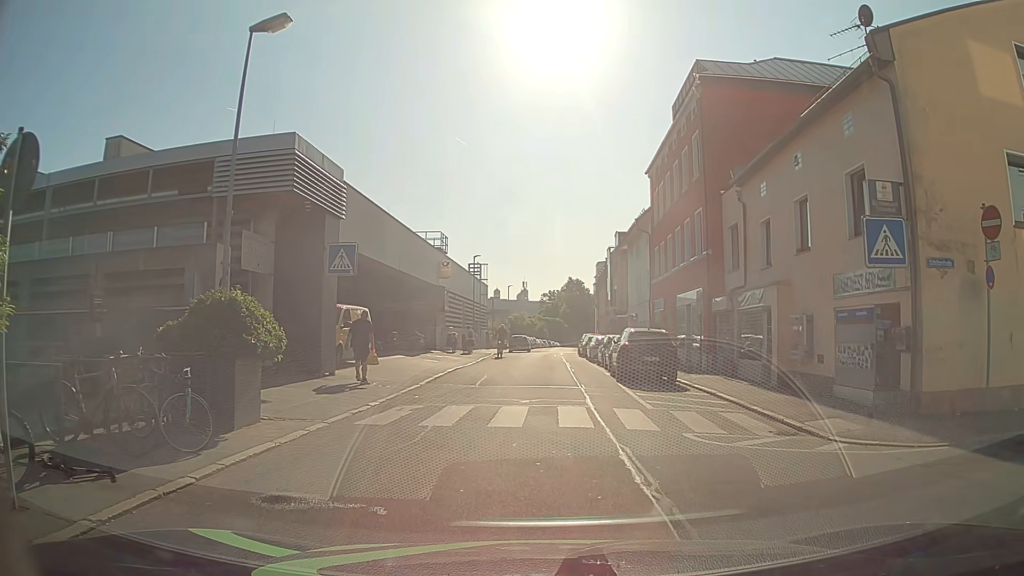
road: residential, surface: asphalt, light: Day
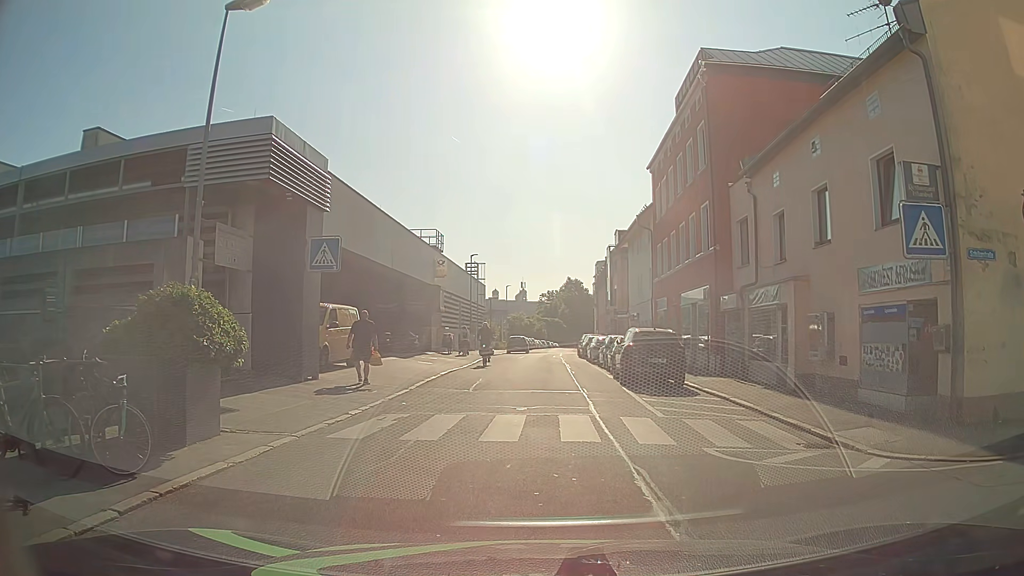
(0.0, +1.3) m; 0°
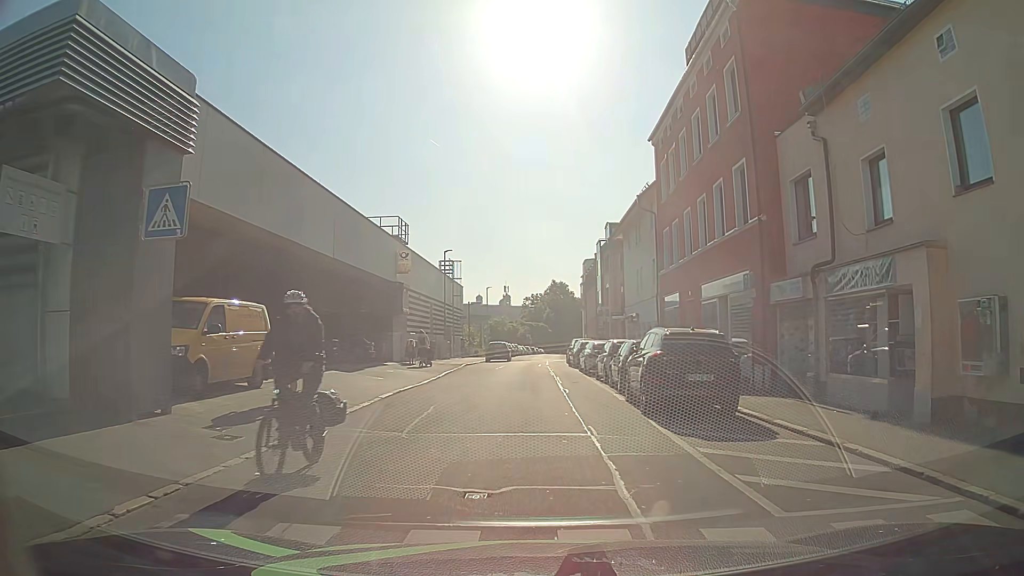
(0.0, +7.1) m; 0°
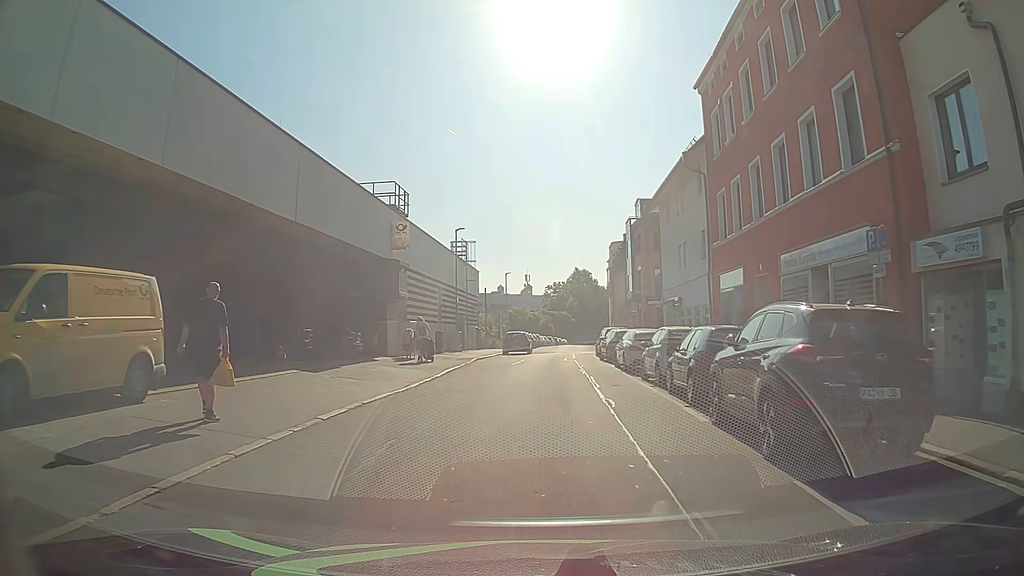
(-0.1, +6.2) m; -3°
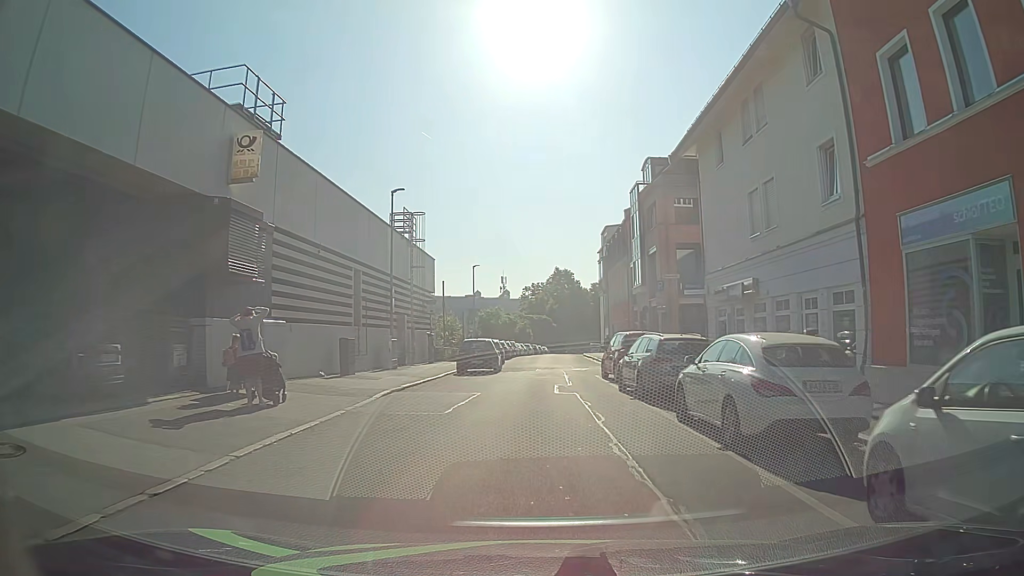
(+0.3, +14.4) m; +1°
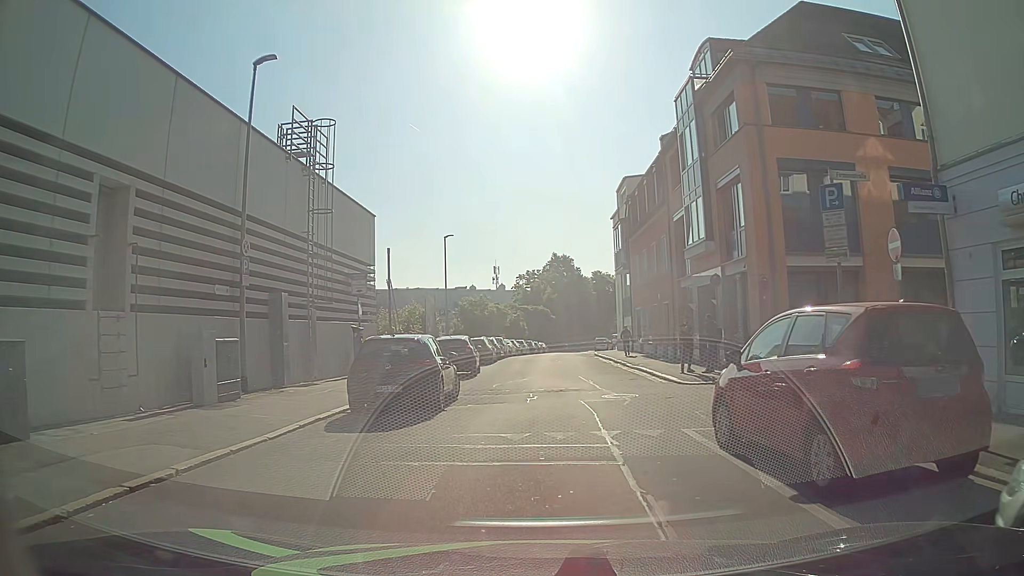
(+0.5, +15.4) m; +2°
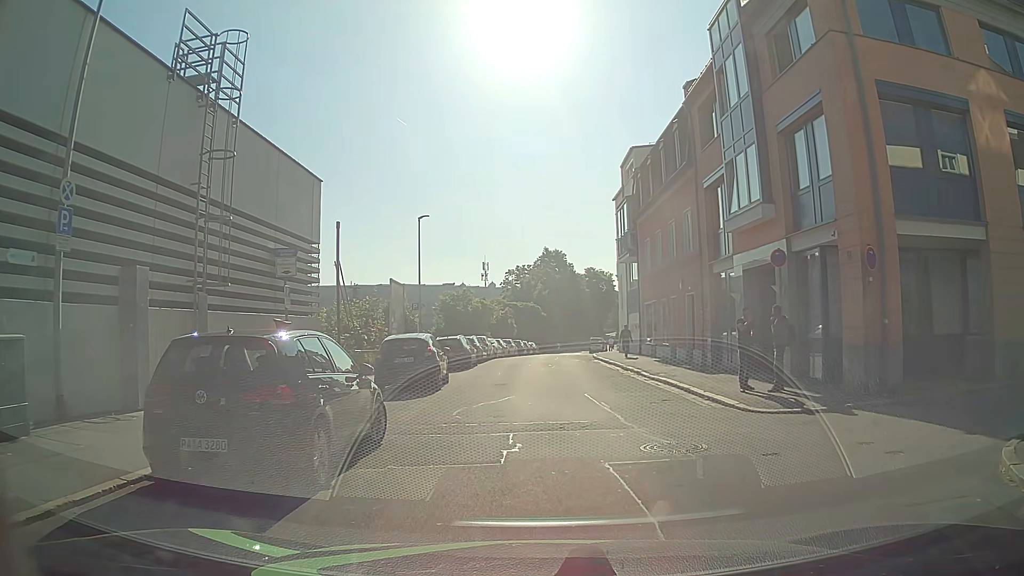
(0.0, +6.4) m; +1°
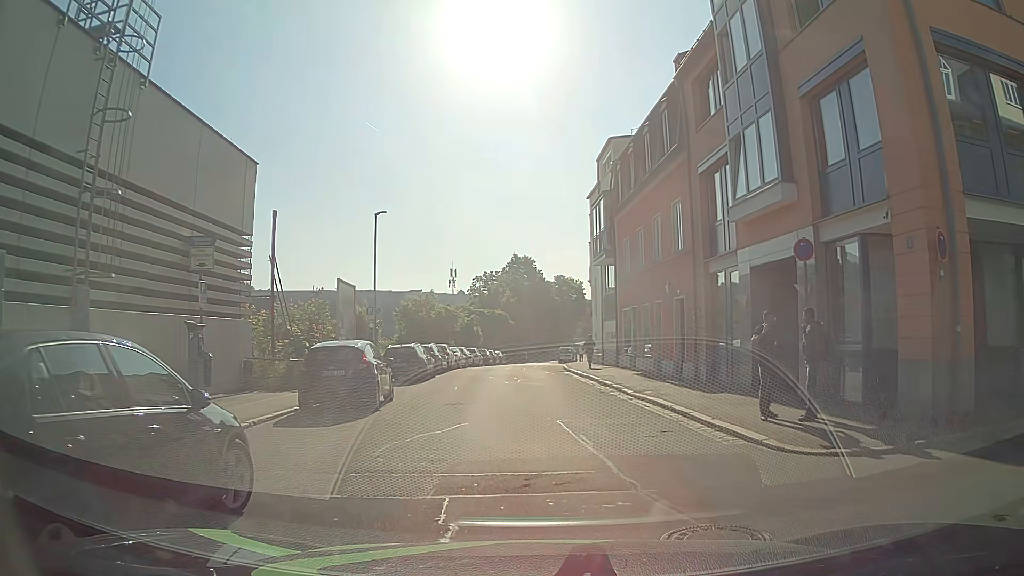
(0.0, +3.5) m; +1°
